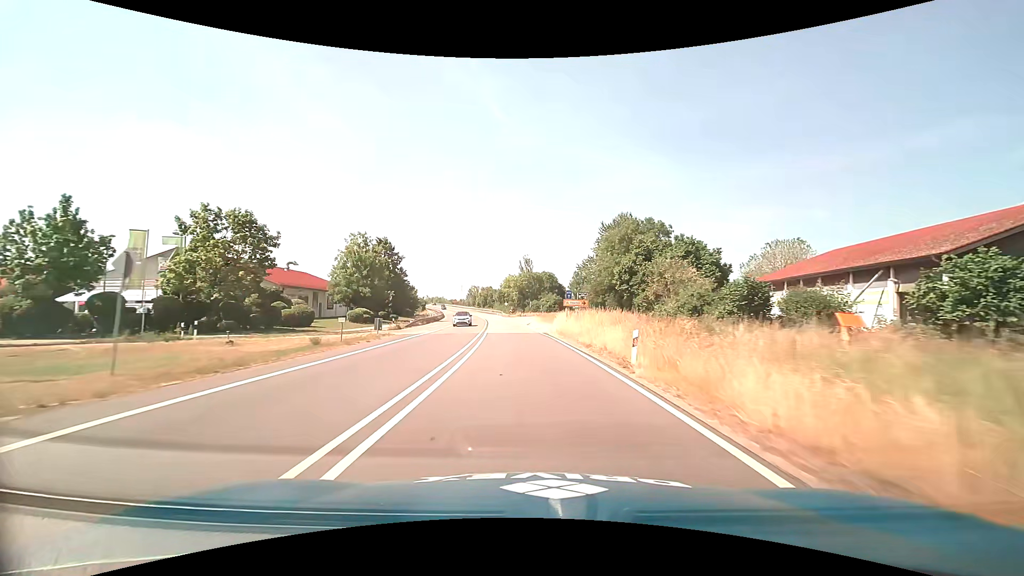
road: trunk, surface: asphalt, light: Day
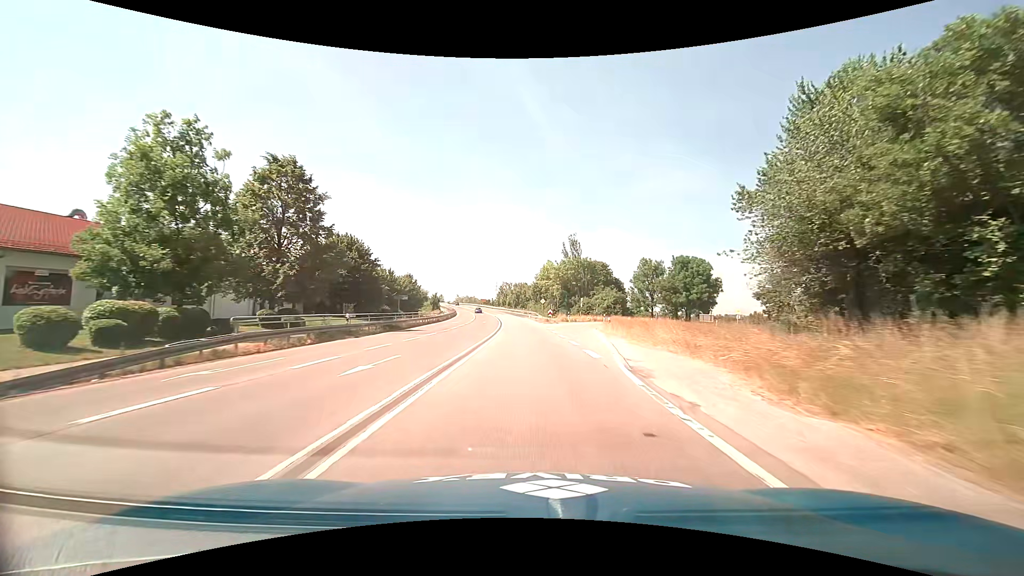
(-1.9, +42.5) m; -5°
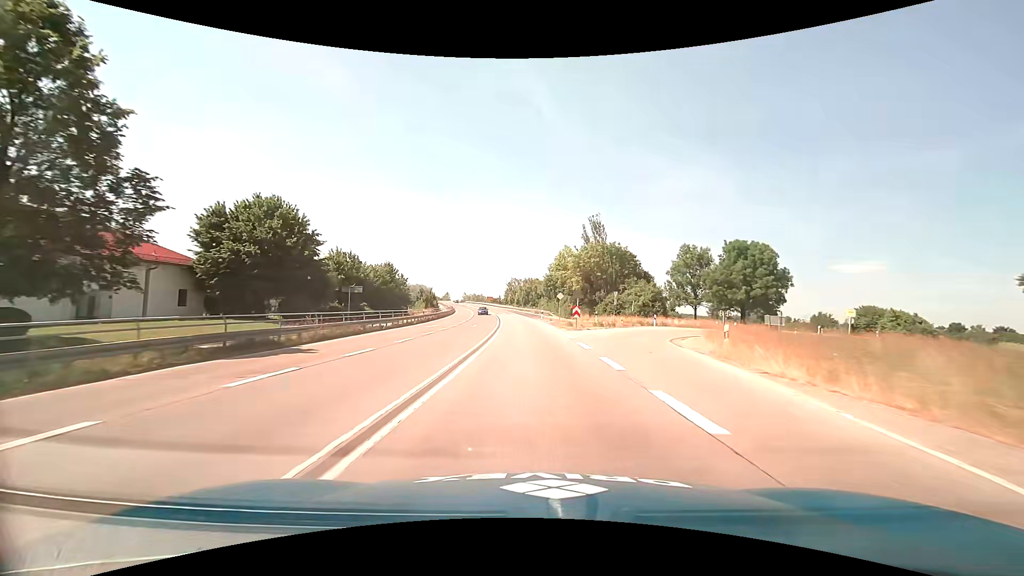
(-0.2, +21.0) m; -1°
